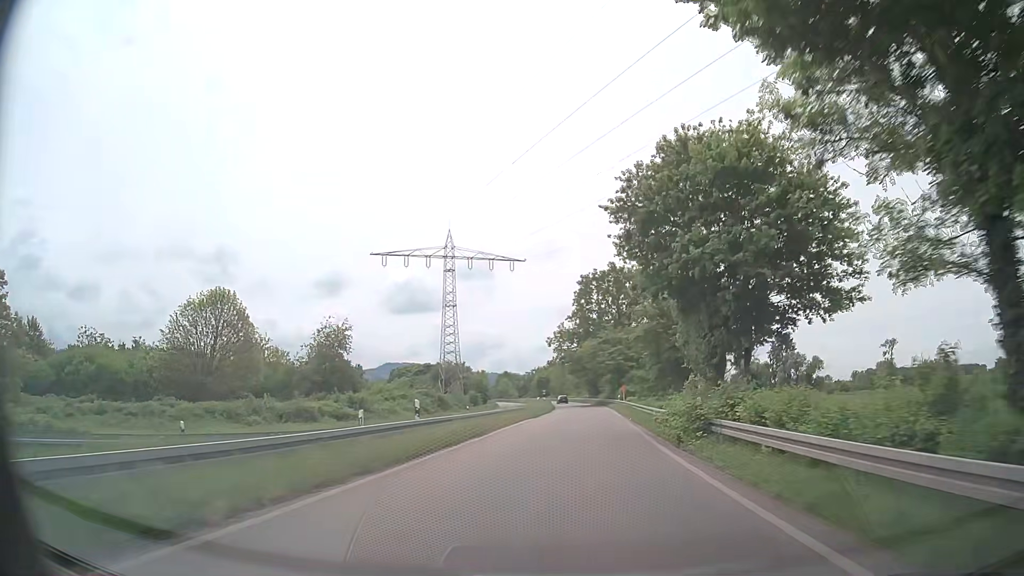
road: trunk_link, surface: asphalt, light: Day
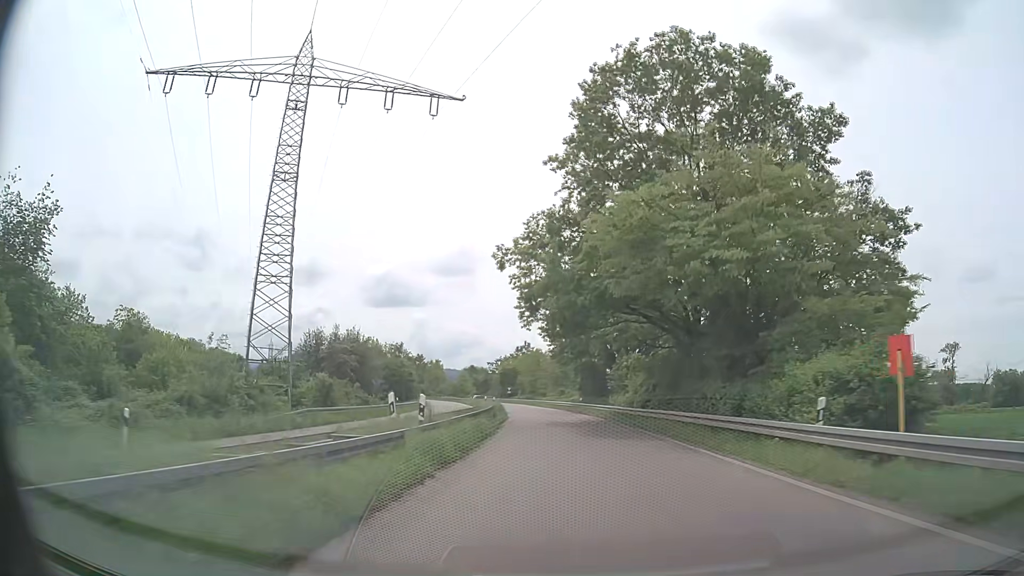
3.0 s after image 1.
(+1.7, +56.6) m; +3°
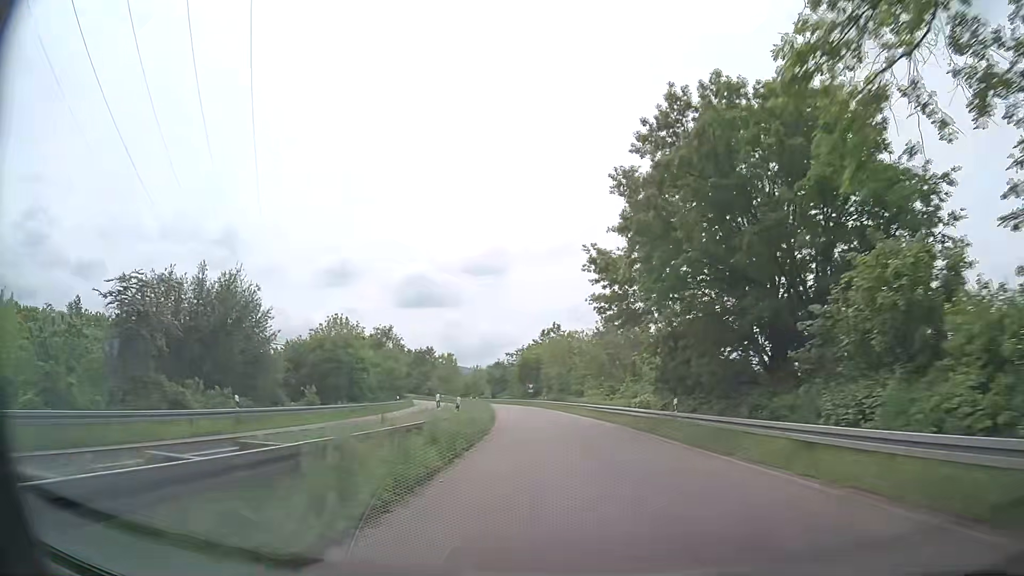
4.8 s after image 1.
(-0.7, +35.6) m; -3°
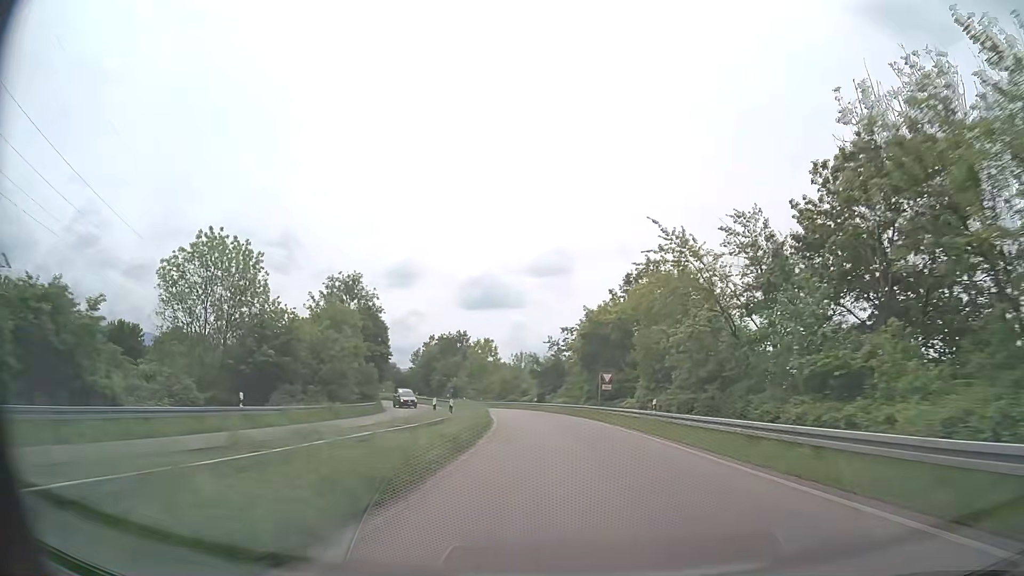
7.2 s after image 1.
(-1.9, +48.3) m; -5°
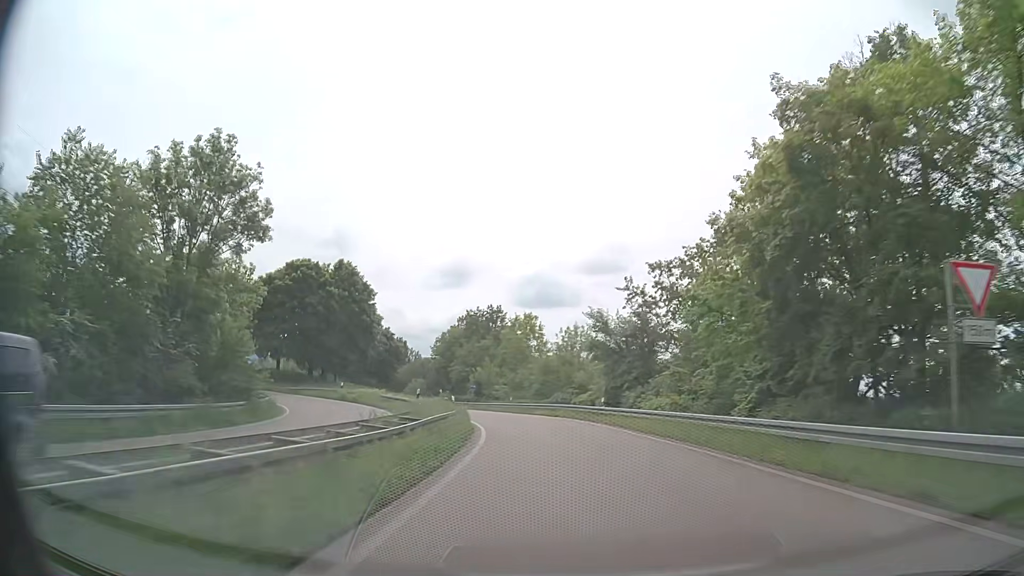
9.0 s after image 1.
(-1.3, +35.7) m; -5°
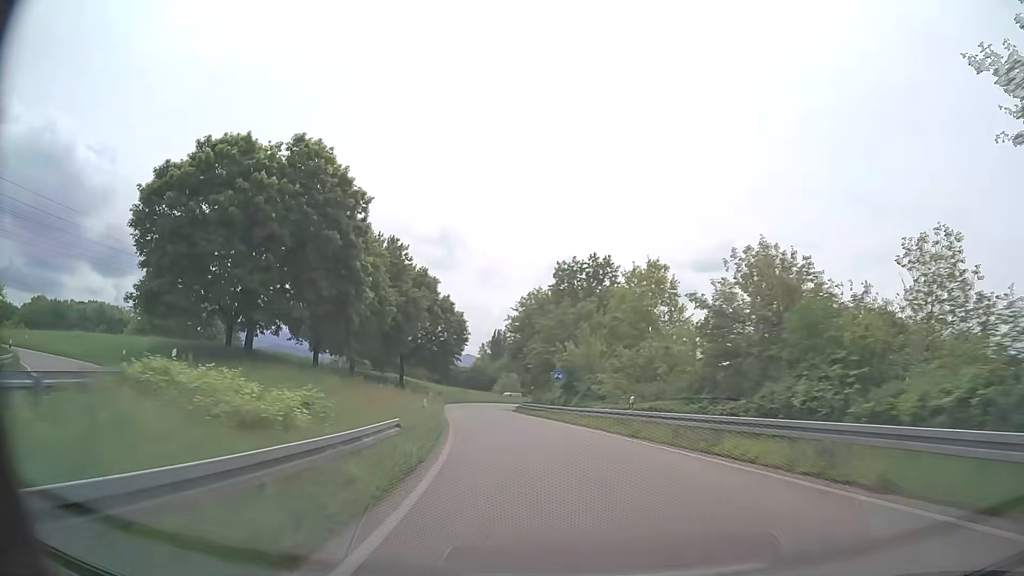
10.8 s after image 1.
(-2.4, +34.1) m; -9°
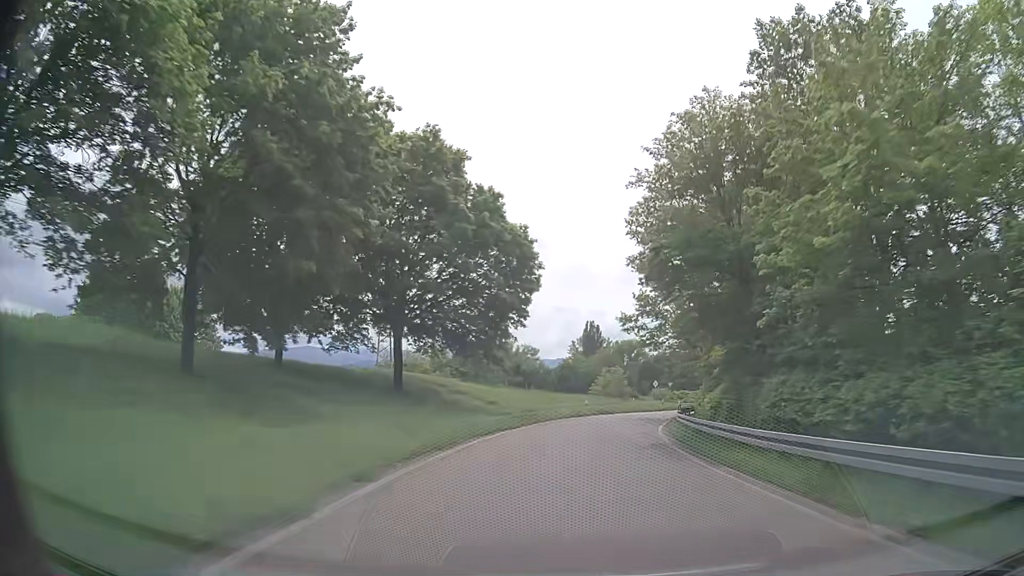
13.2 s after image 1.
(-4.8, +42.3) m; -8°
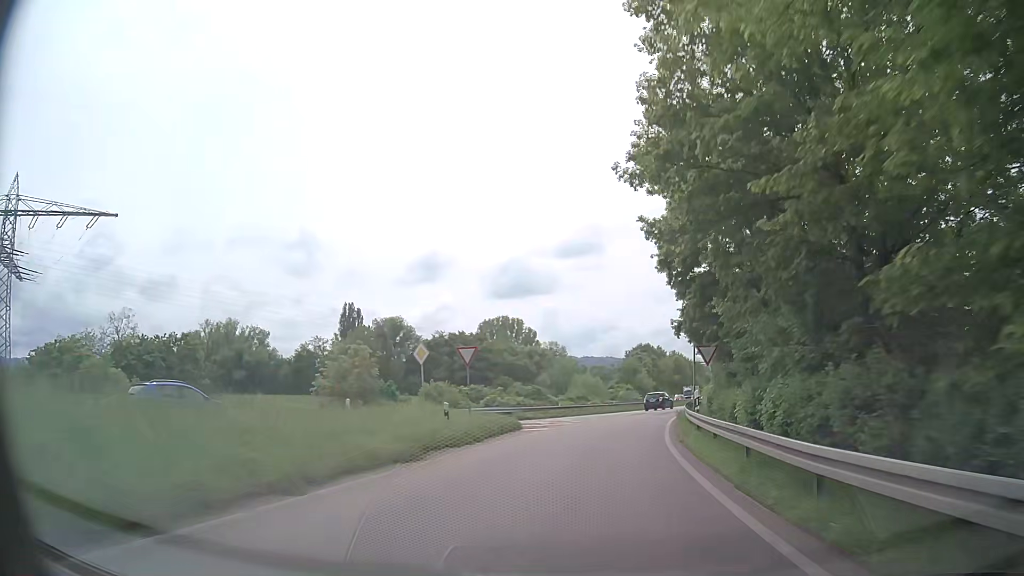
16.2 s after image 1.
(+7.2, +49.9) m; +19°
(0, +10) (+1, +20) (+3, +30) (+6, +39) (+9, +49) (+12, +58) (+16, +68) (+20, +77) (+24, +86) (+28, +95) m
